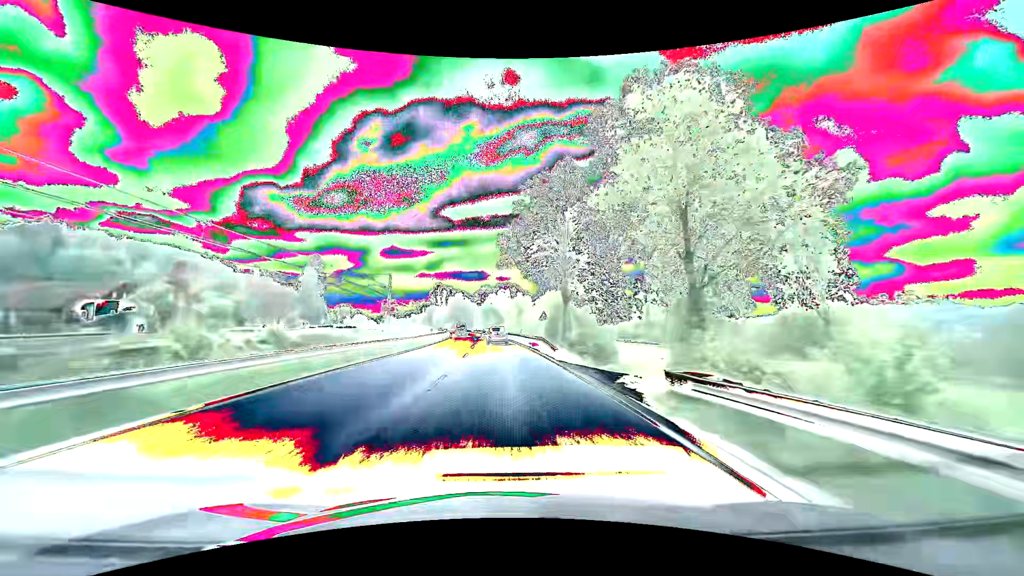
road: primary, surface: asphalt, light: Day
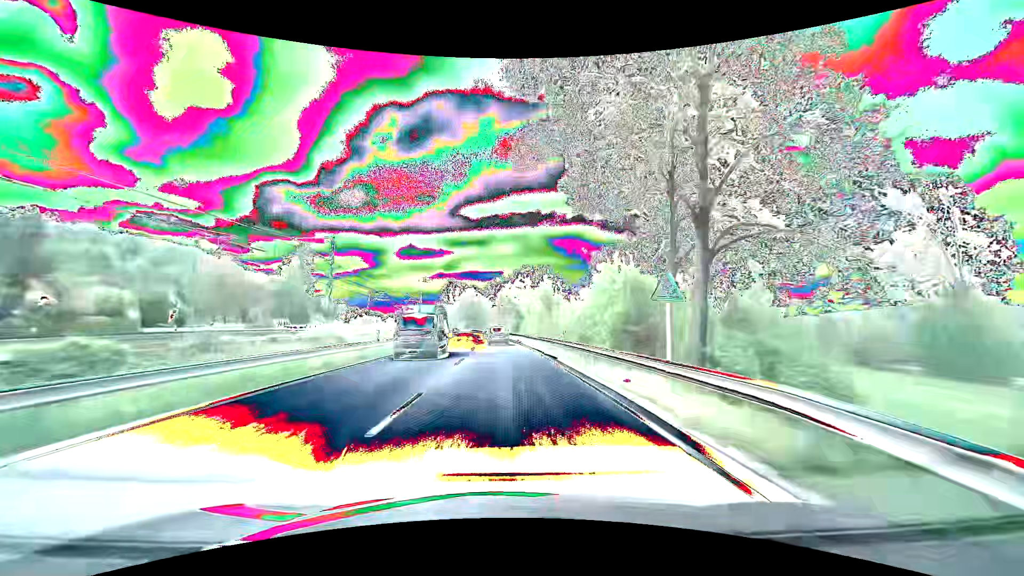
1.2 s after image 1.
(-0.5, +29.0) m; -2°
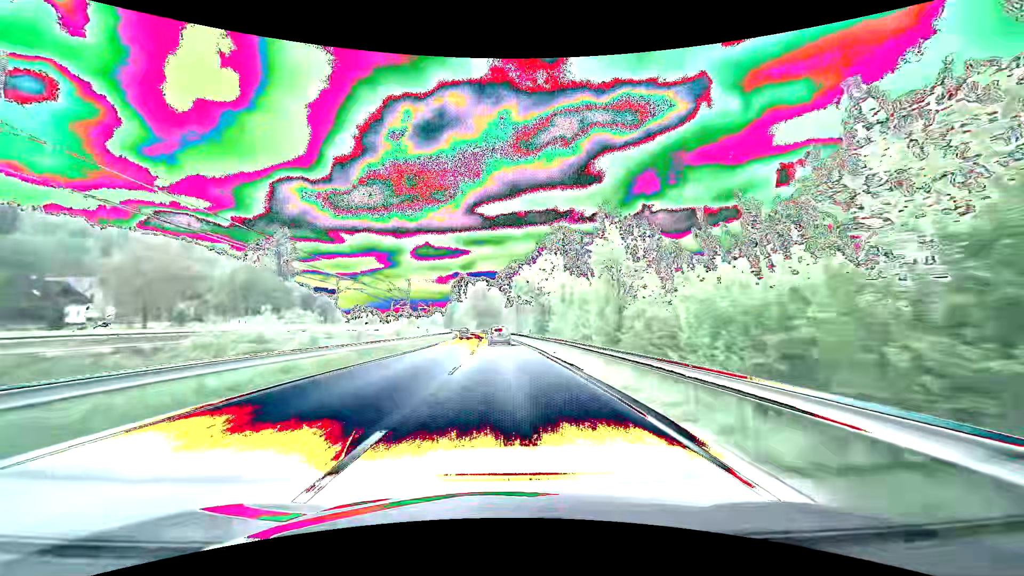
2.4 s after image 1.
(-0.6, +28.7) m; -2°
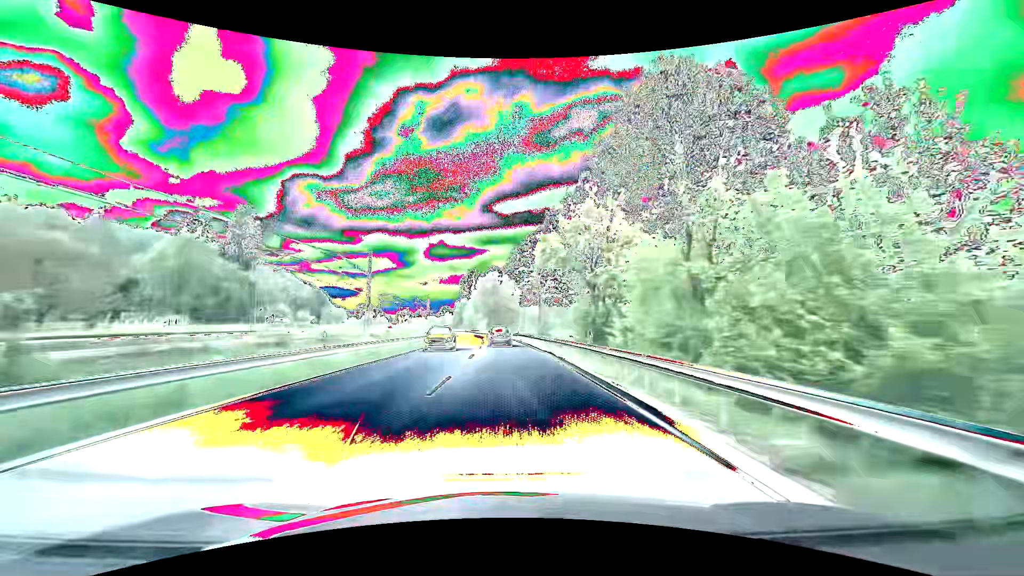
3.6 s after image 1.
(-0.5, +28.3) m; -2°
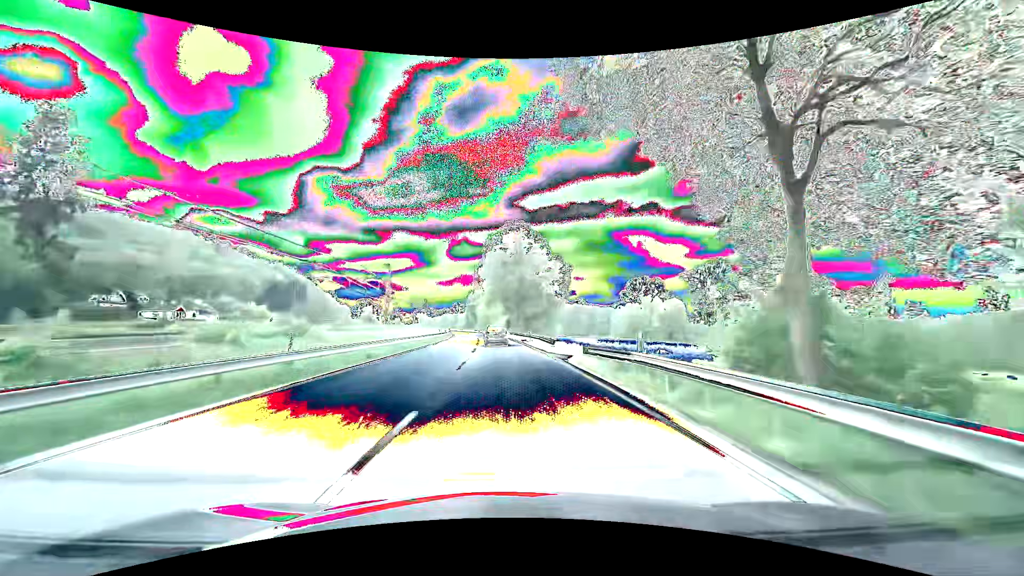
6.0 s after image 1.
(-1.2, +55.2) m; -3°
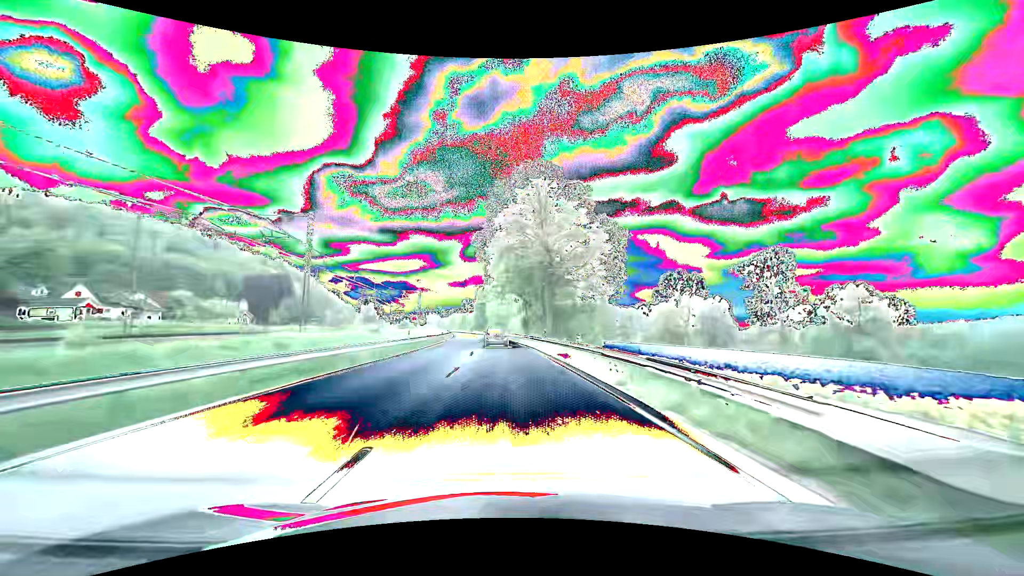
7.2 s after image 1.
(-0.4, +26.9) m; -2°
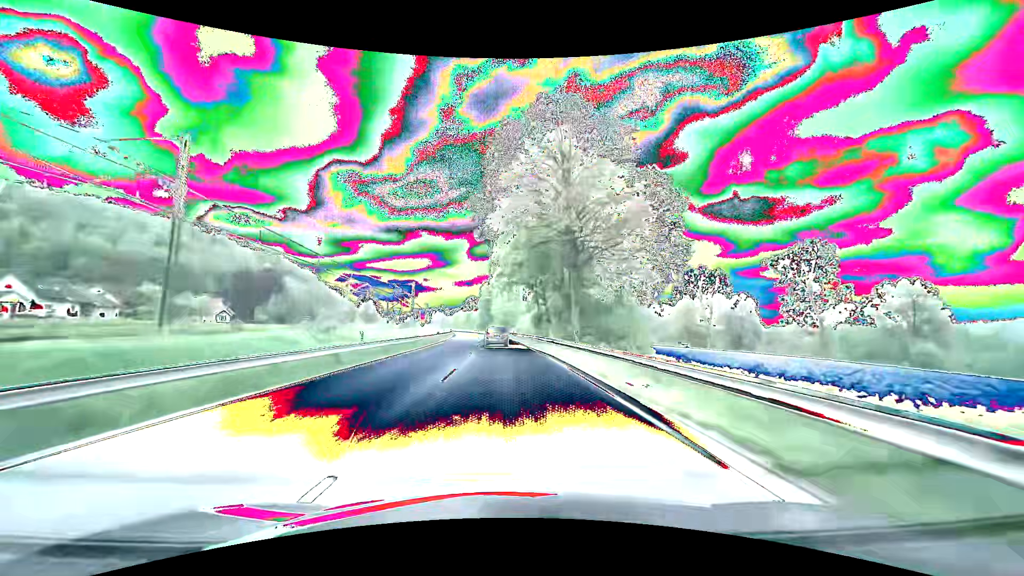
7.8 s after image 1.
(-0.1, +13.3) m; -1°
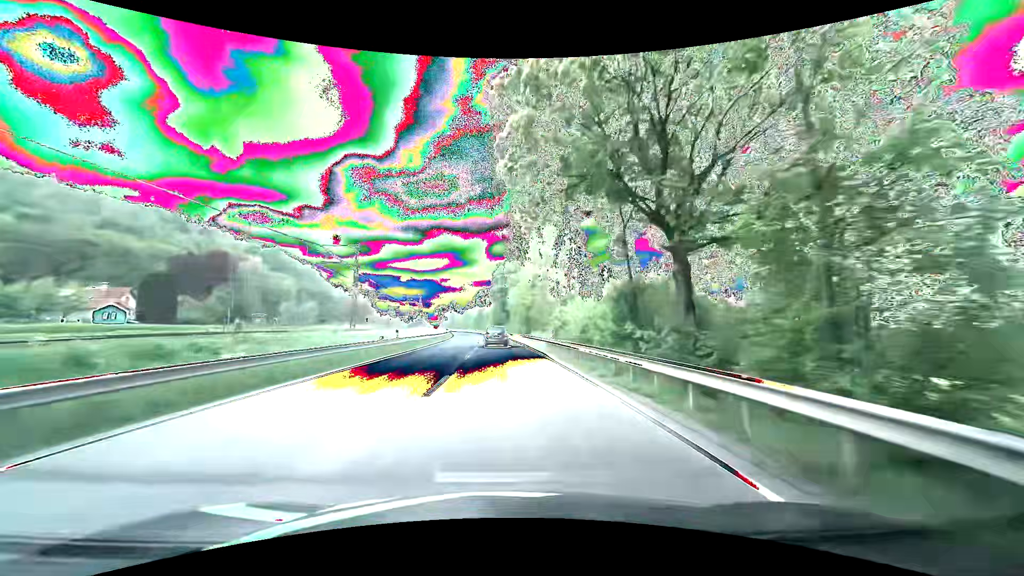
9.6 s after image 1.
(-0.7, +39.5) m; -2°
(0, +10) (0, +20) (0, +30) (-1, +40) (-1, +50) (-2, +60) (-2, +70) (-3, +80) (-4, +90) (-5, +100) m
